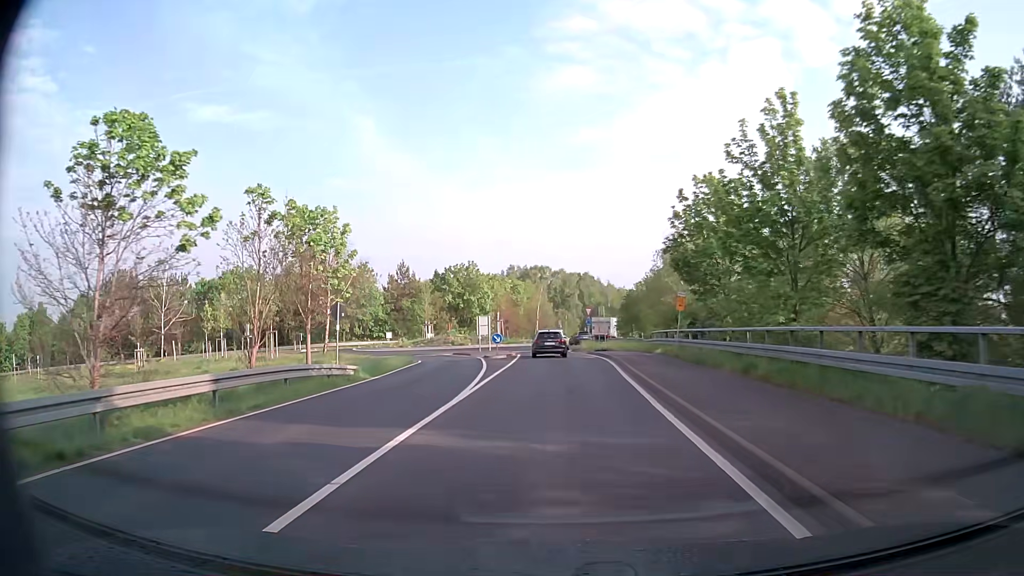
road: secondary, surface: asphalt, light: Day
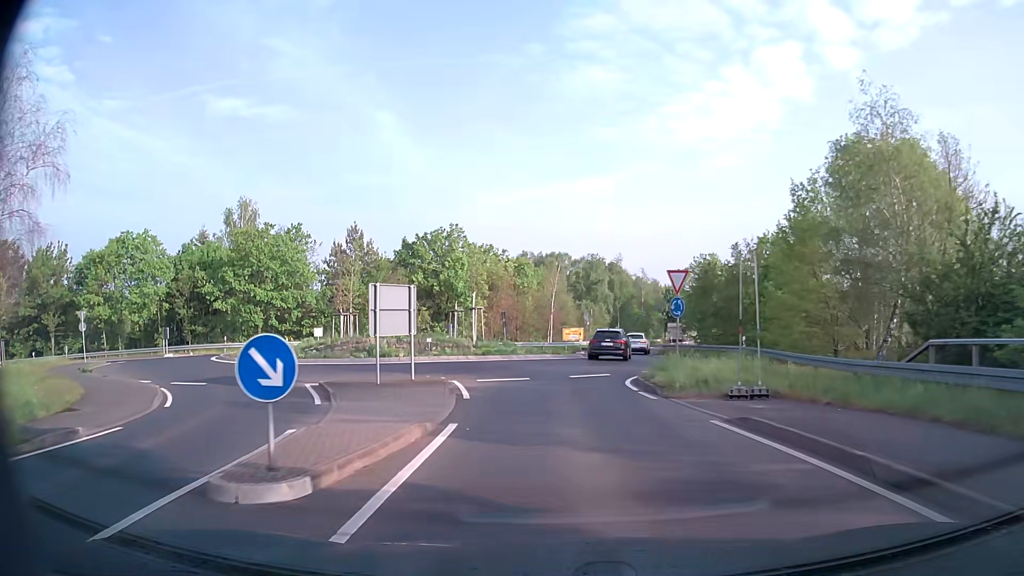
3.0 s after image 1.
(-0.5, +31.4) m; -1°
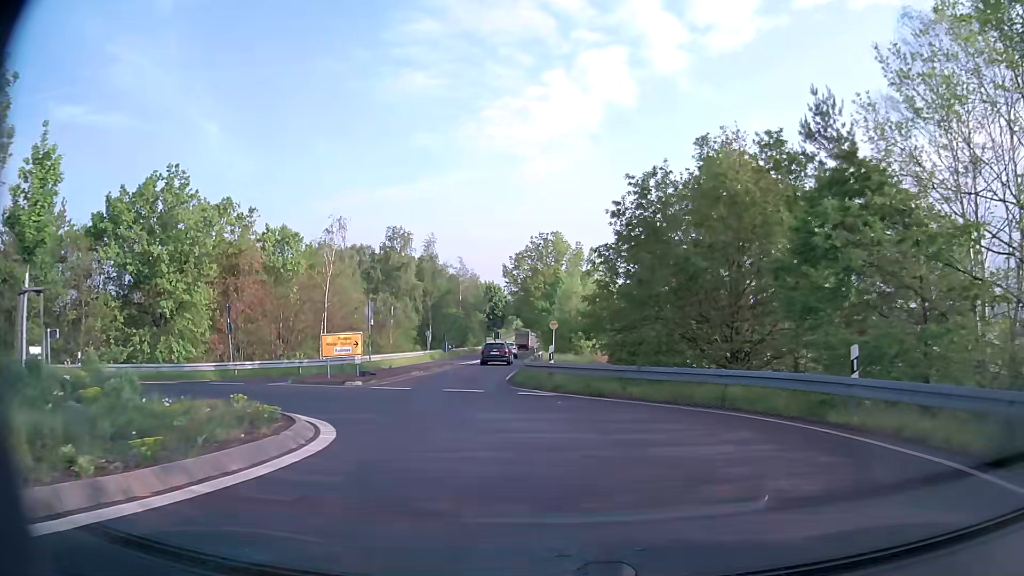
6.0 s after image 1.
(+1.7, +26.0) m; +16°
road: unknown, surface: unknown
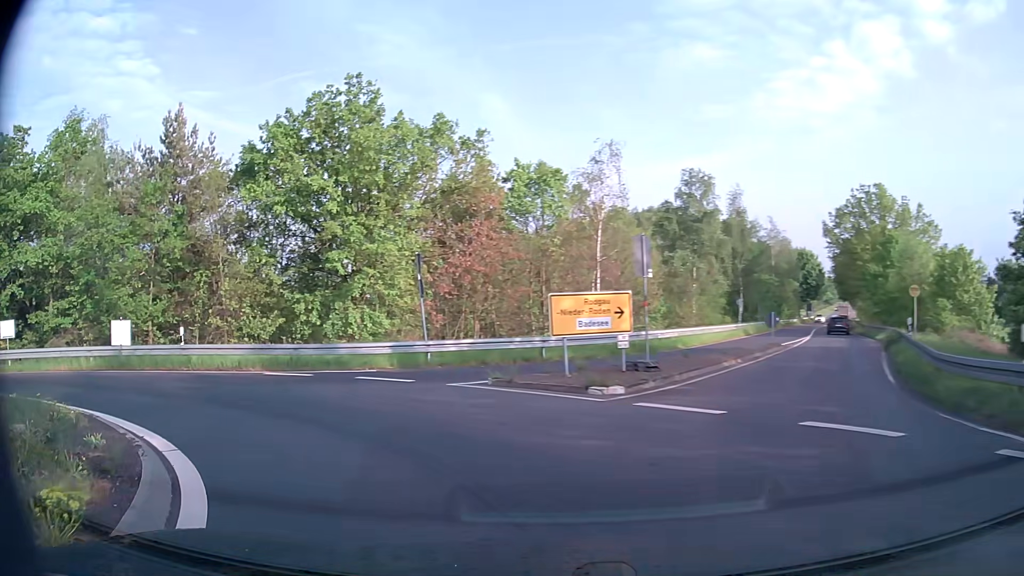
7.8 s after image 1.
(-1.8, +12.1) m; -25°
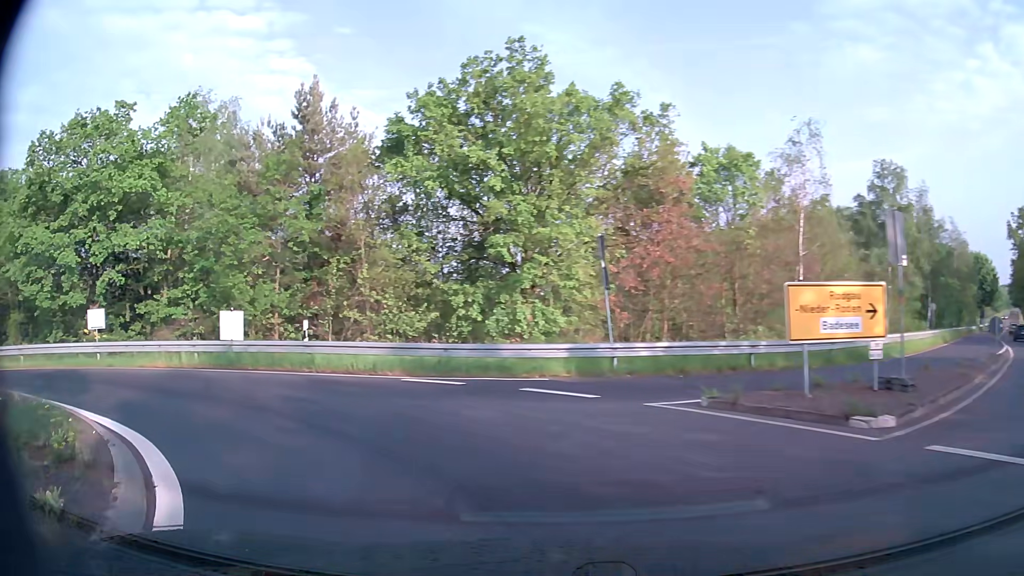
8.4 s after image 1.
(-0.5, +3.8) m; -15°
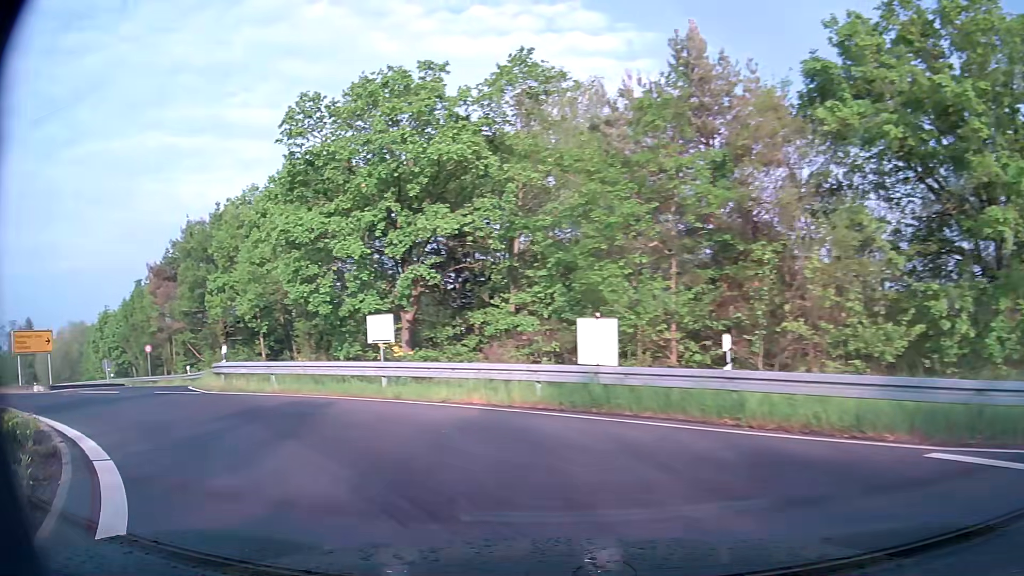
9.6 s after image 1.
(-2.1, +7.4) m; -33°
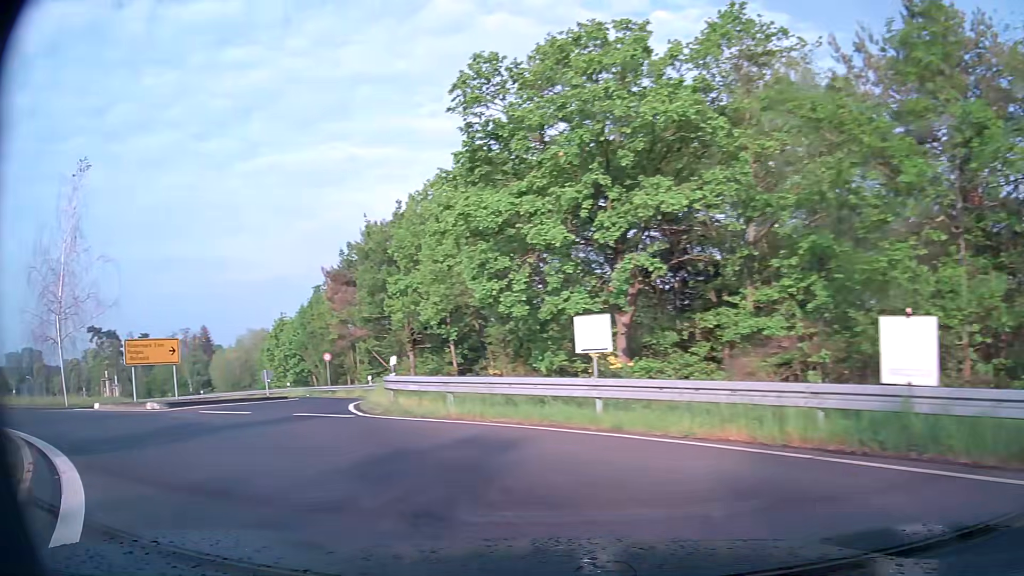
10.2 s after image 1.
(-0.6, +4.0) m; -17°
